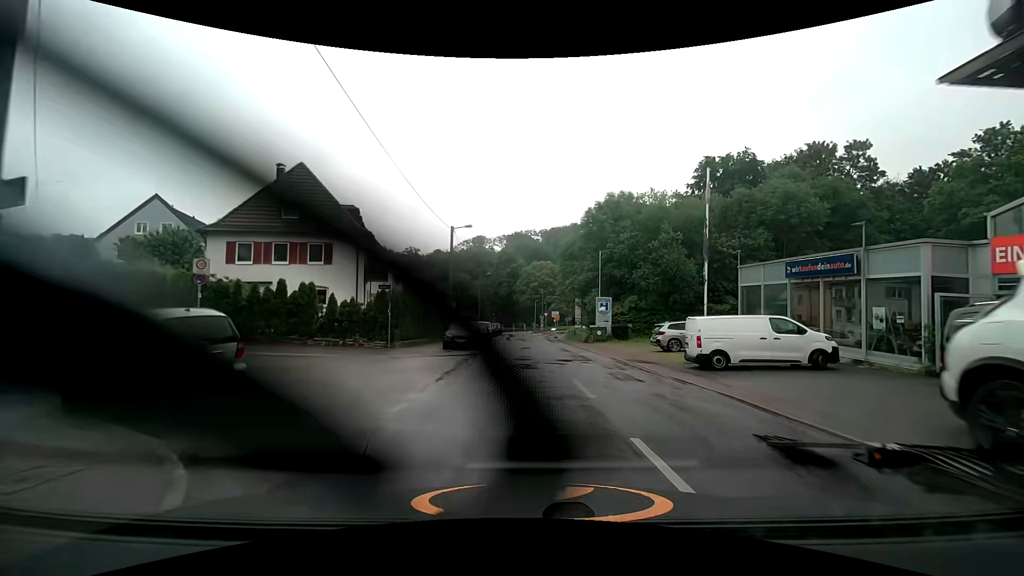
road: tertiary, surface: asphalt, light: Day
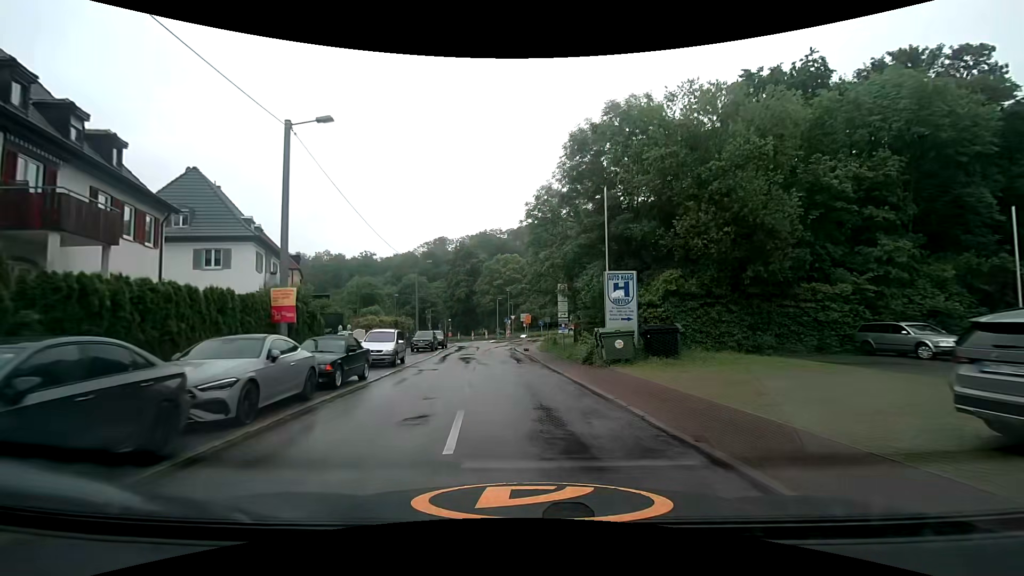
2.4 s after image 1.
(+1.3, +22.0) m; +3°
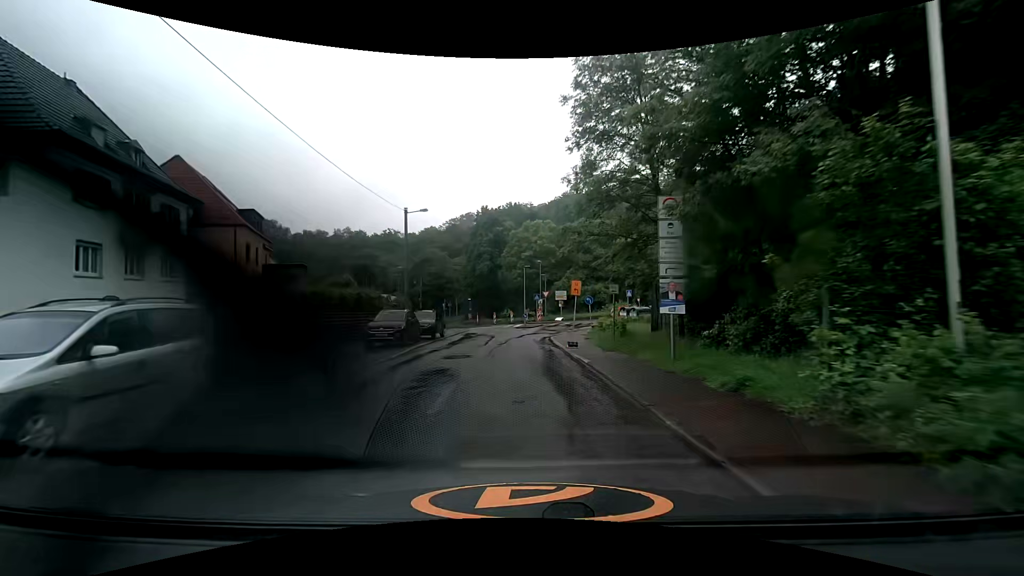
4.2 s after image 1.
(-0.3, +17.2) m; -3°
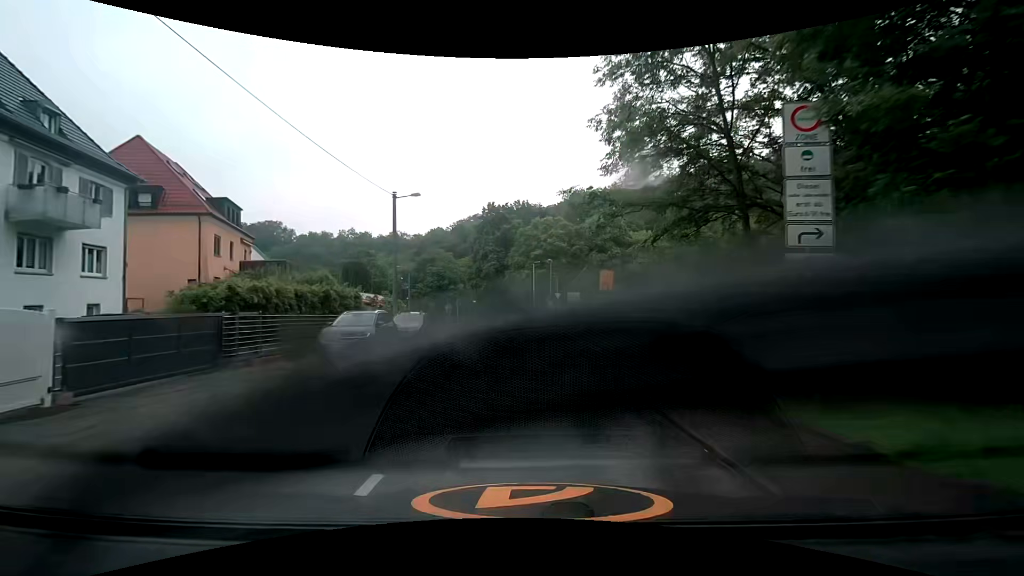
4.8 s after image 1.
(0.0, +5.7) m; -1°
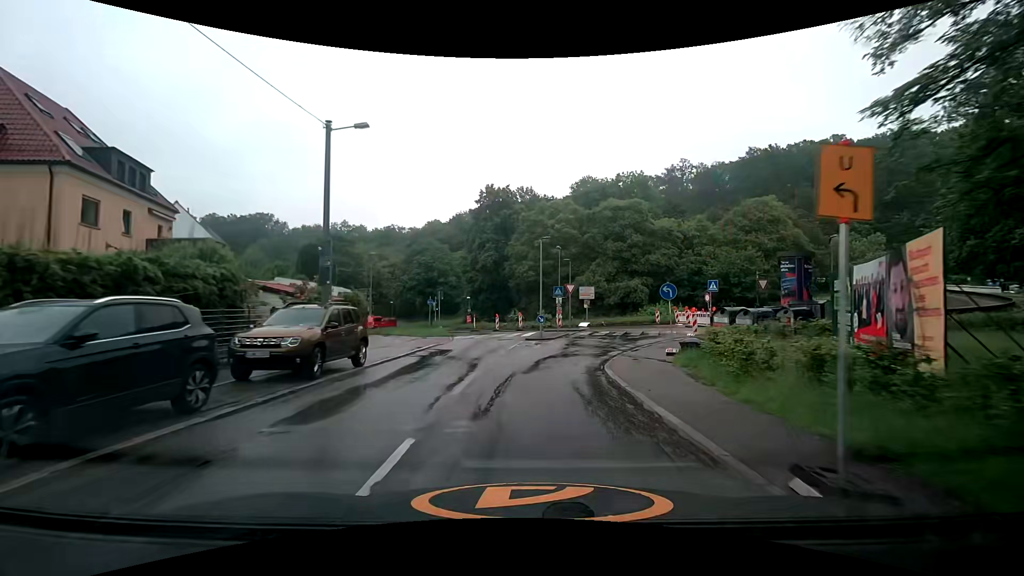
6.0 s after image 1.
(+0.1, +11.1) m; +1°
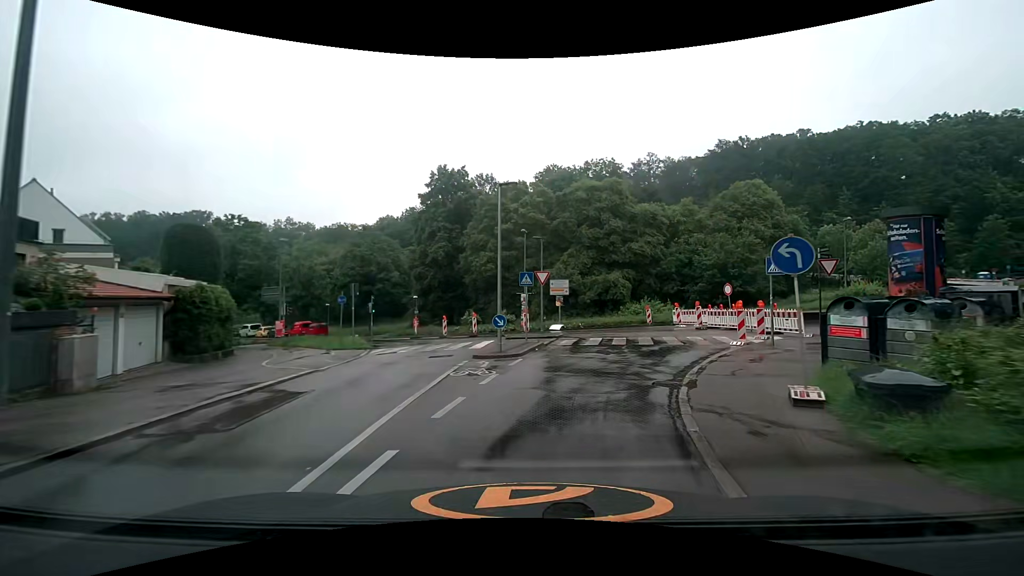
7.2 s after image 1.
(+0.2, +10.6) m; +3°
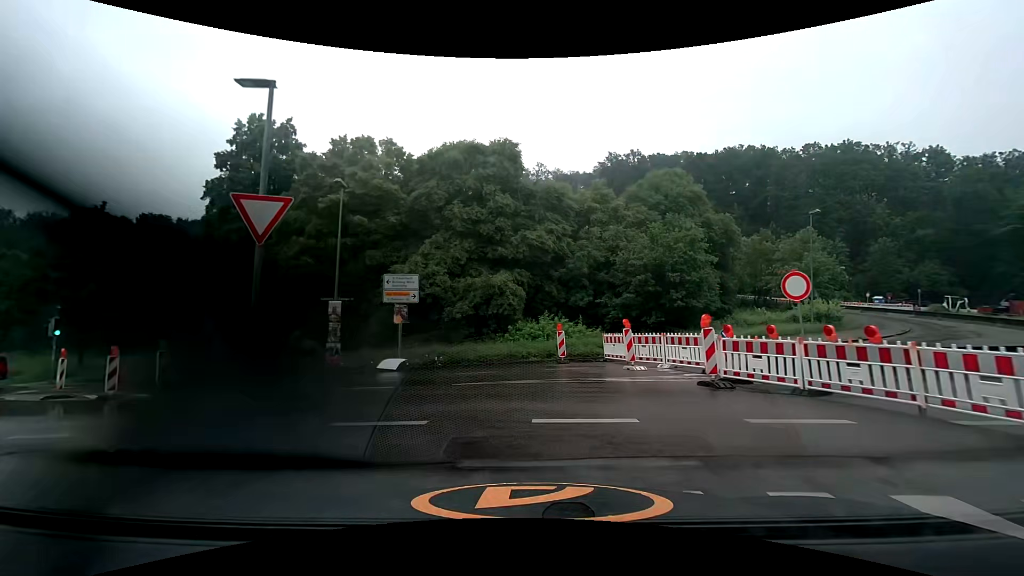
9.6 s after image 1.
(+2.7, +17.9) m; +13°
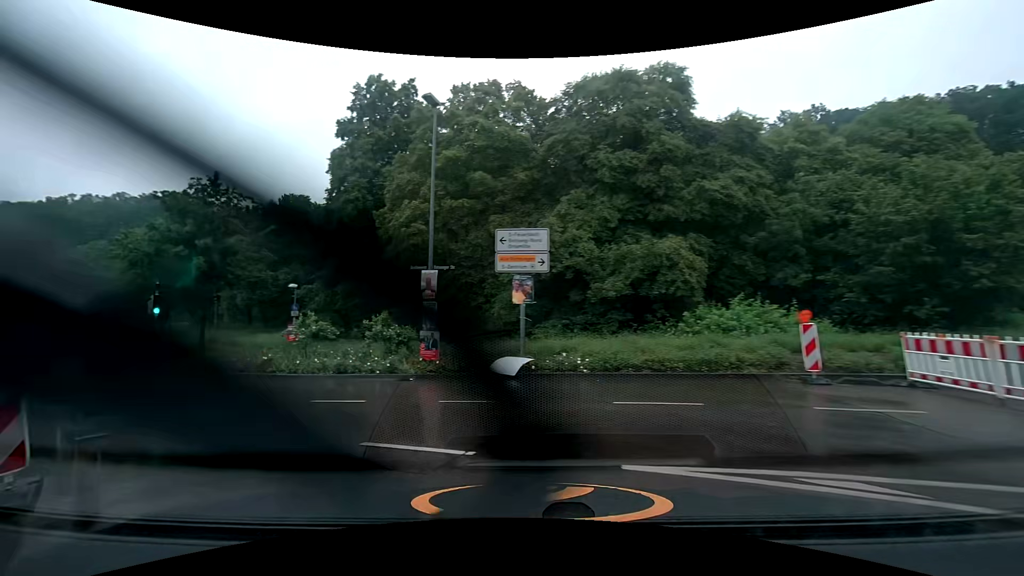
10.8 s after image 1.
(-0.5, +8.1) m; -13°
